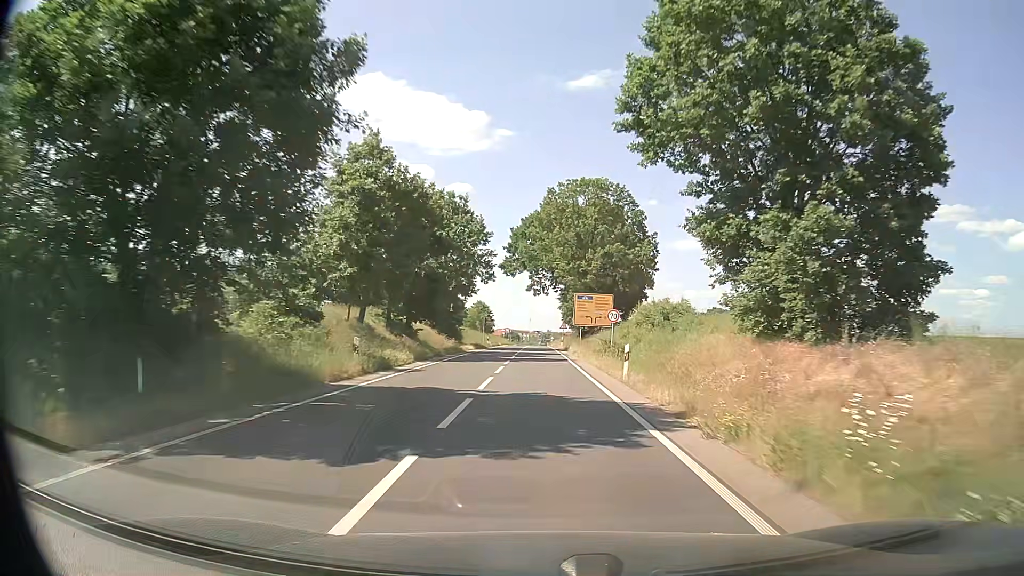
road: secondary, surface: asphalt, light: Day
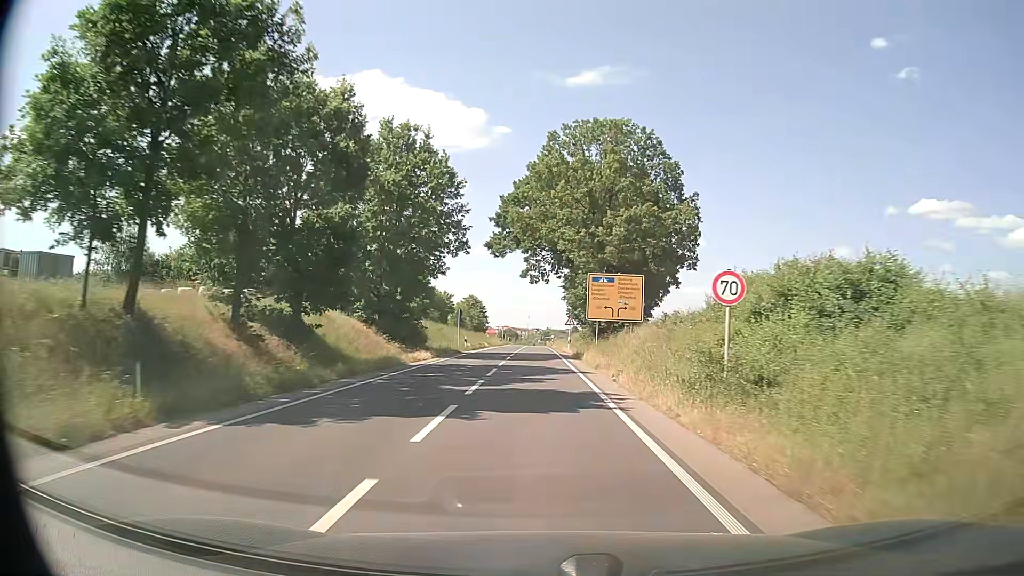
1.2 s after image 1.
(0.0, +19.3) m; 0°
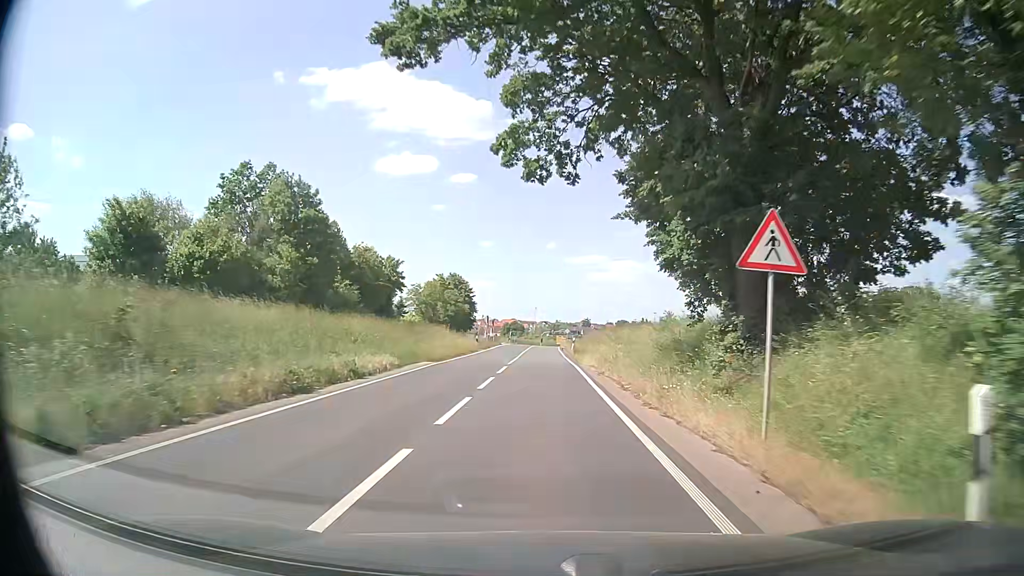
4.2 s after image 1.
(-0.4, +46.7) m; -1°
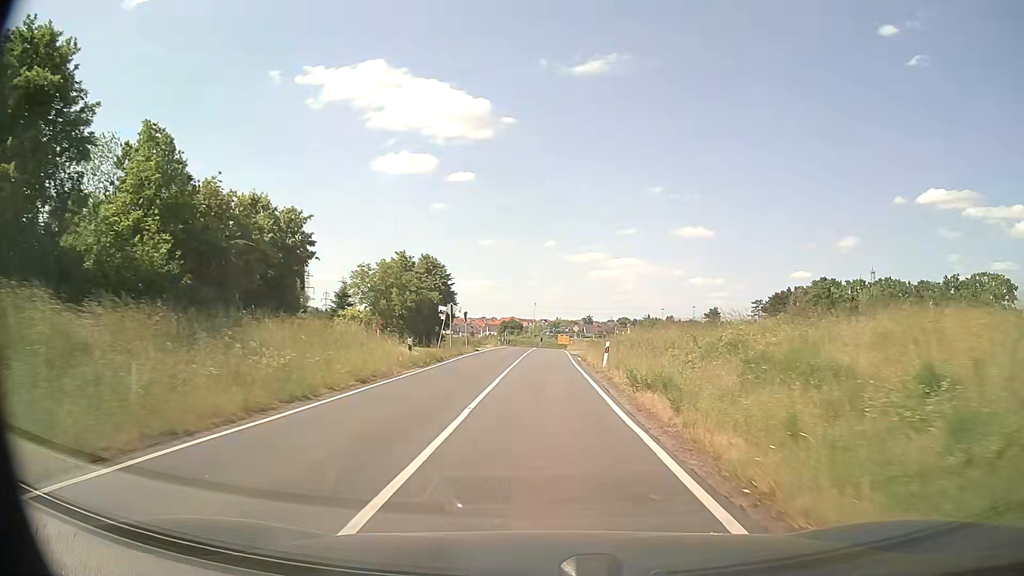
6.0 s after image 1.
(+0.1, +27.3) m; 0°
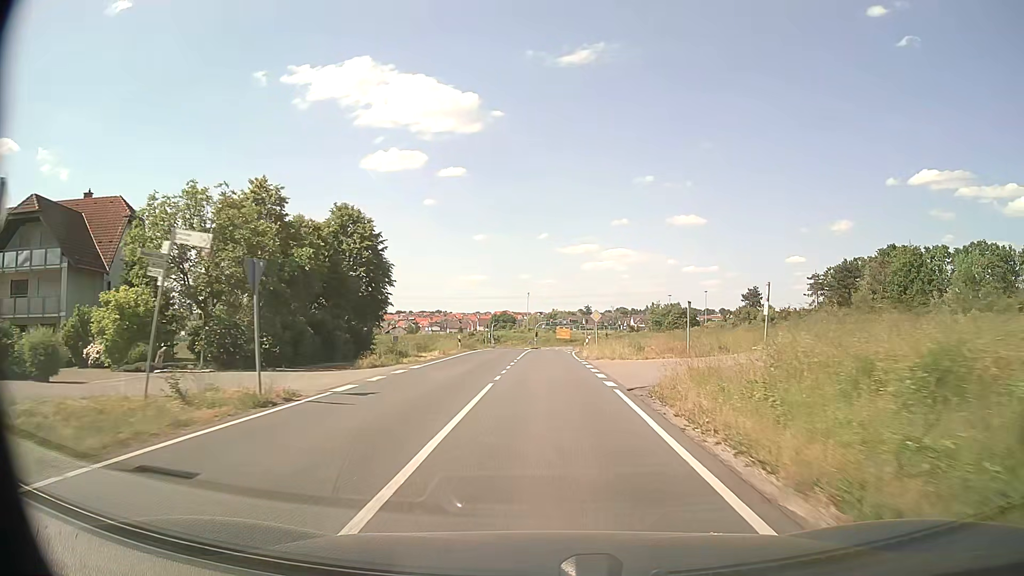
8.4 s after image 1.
(+0.2, +35.9) m; +1°
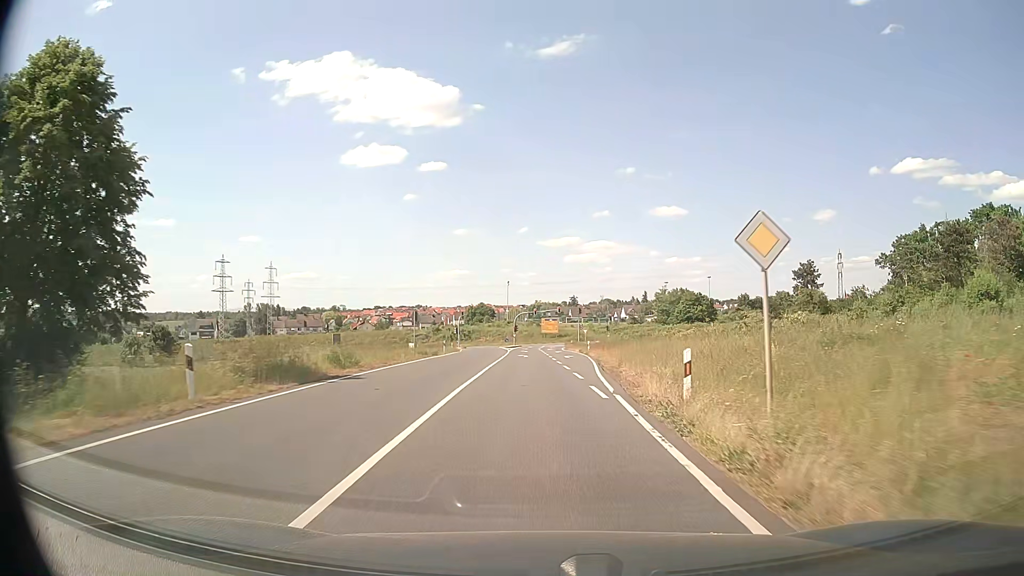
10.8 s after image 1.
(+0.2, +35.7) m; +2°
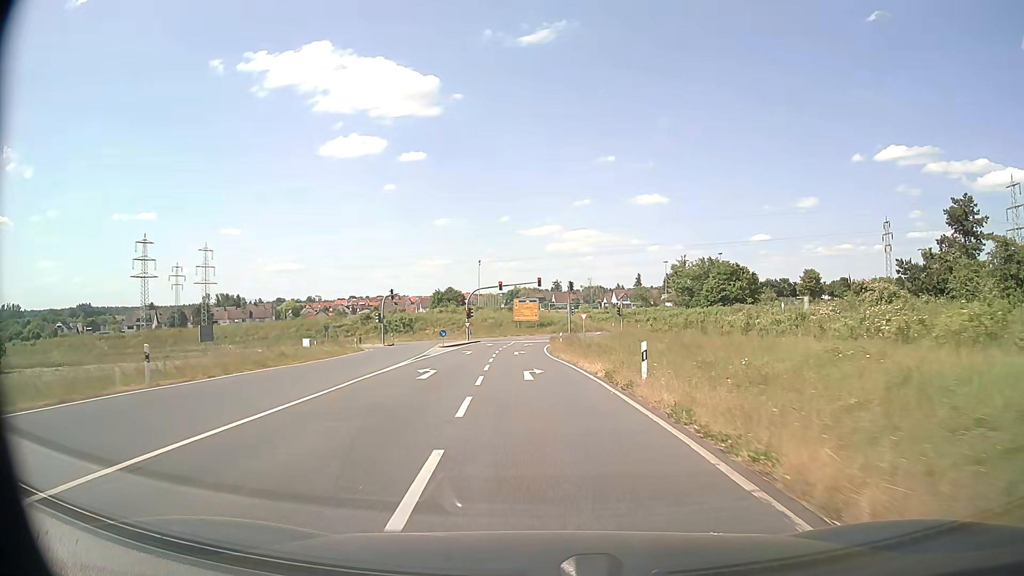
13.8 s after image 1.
(+1.0, +45.1) m; +1°
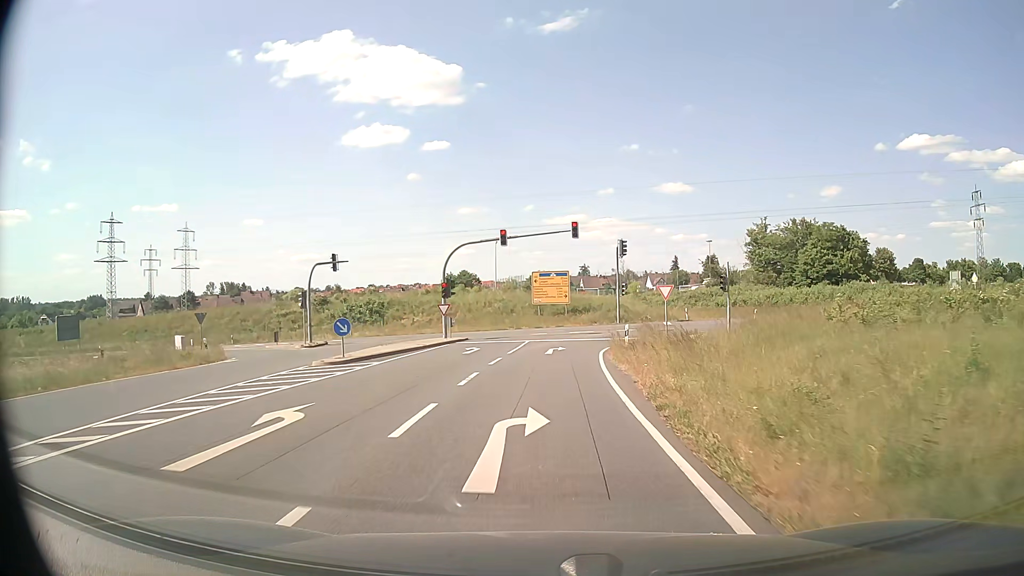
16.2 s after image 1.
(-0.8, +32.3) m; -2°
(0, +10) (0, +20) (+1, +30) (+5, +39) (+14, +43) (+24, +43) (+34, +41) (+43, +39) (+53, +37) (+63, +35) m
